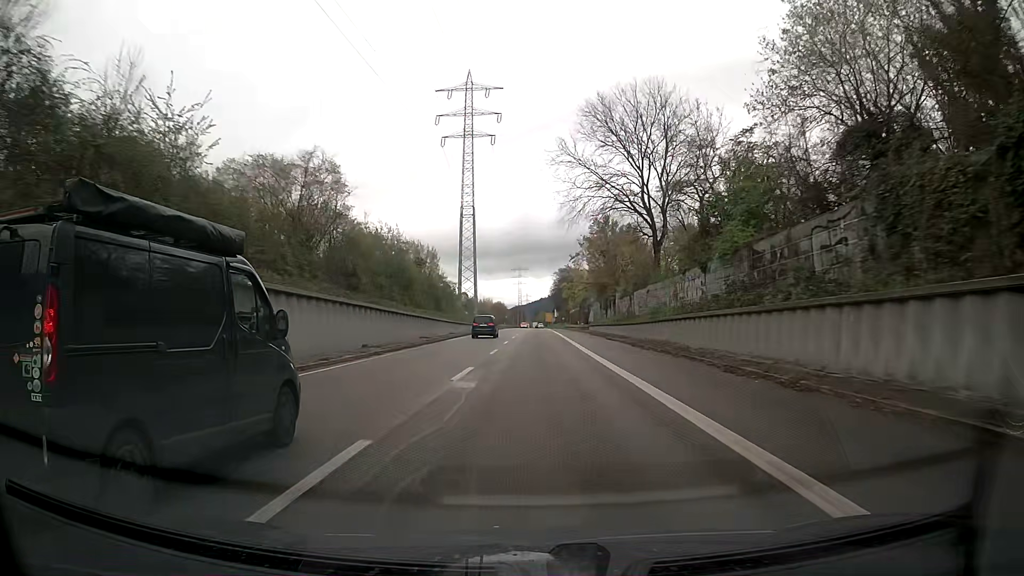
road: trunk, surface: asphalt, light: Day
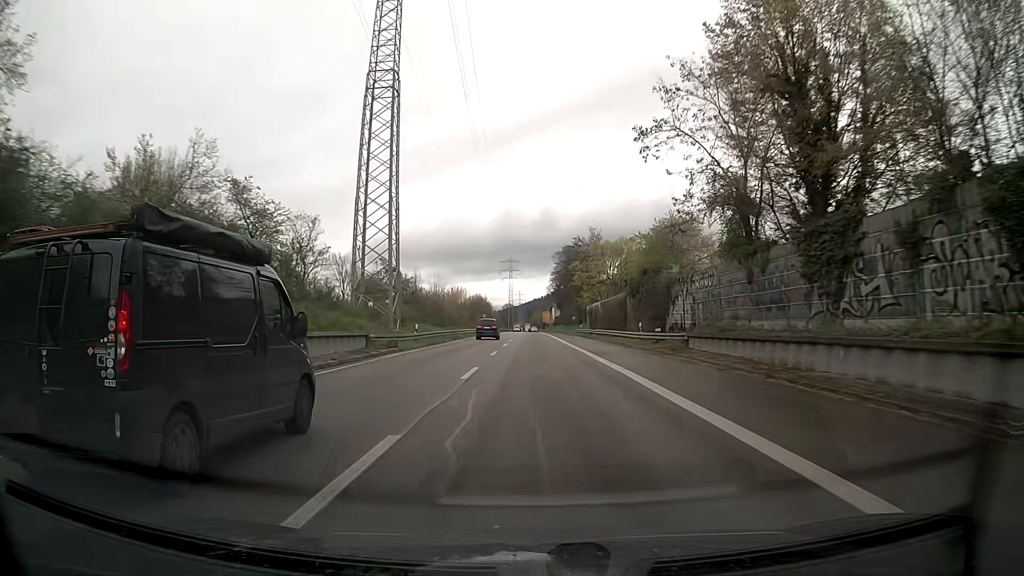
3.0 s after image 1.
(-0.2, +59.7) m; 0°
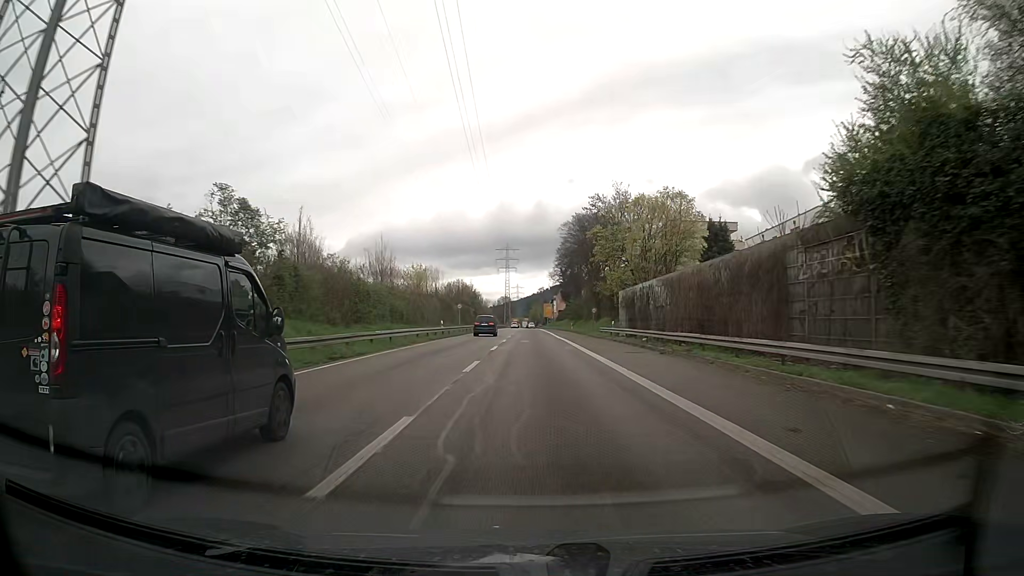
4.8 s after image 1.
(0.0, +34.8) m; 0°
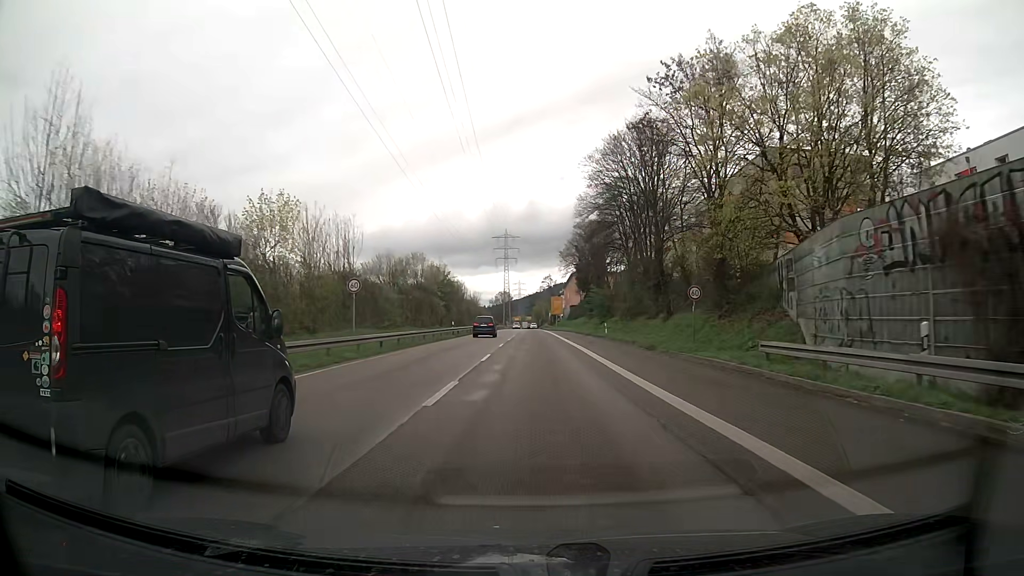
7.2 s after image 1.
(-0.1, +42.2) m; 0°
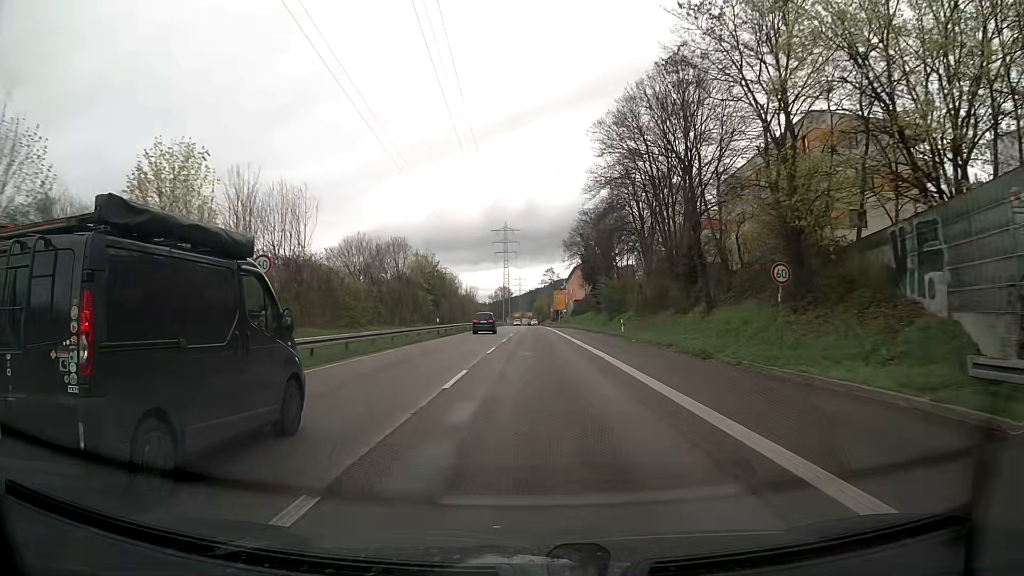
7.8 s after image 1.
(0.0, +9.8) m; 0°
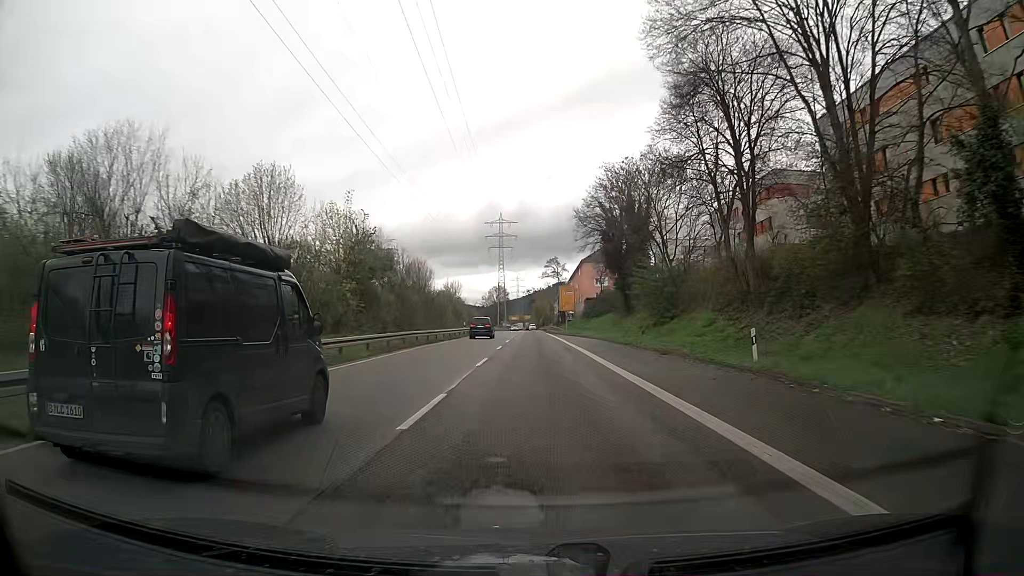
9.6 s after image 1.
(+0.1, +28.7) m; +1°
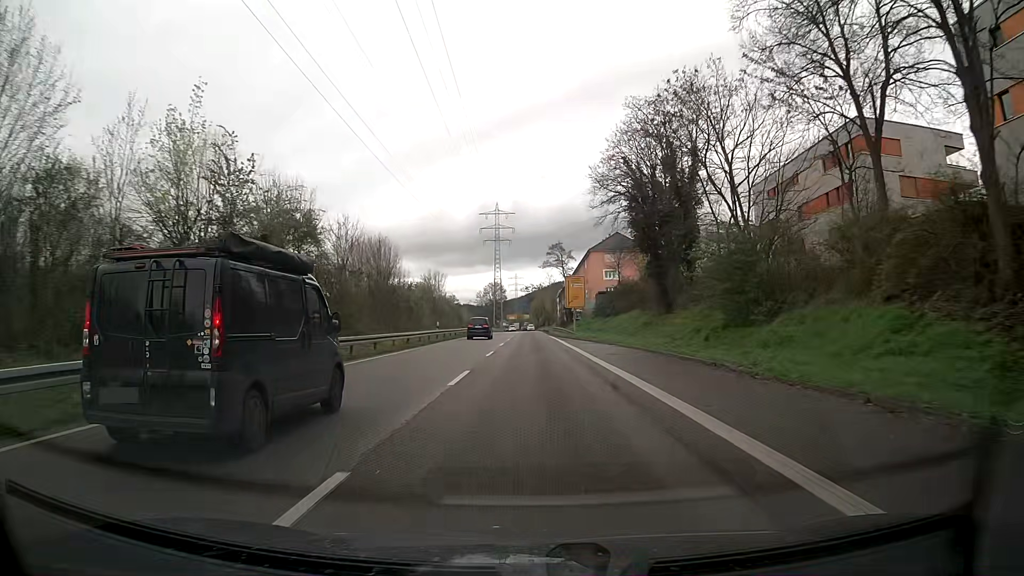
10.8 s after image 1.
(-0.1, +18.5) m; -1°
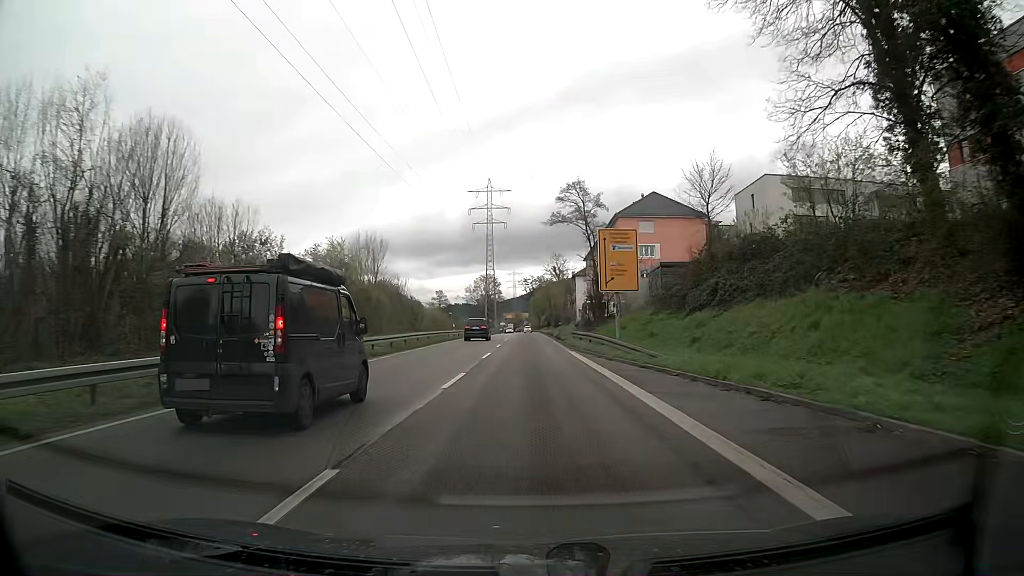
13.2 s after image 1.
(+0.2, +36.0) m; +1°
(0, +10) (0, +20) (0, +30) (0, +40) (0, +50) (-1, +60) (-1, +70) (-1, +80) (-1, +90) (-1, +100) m
